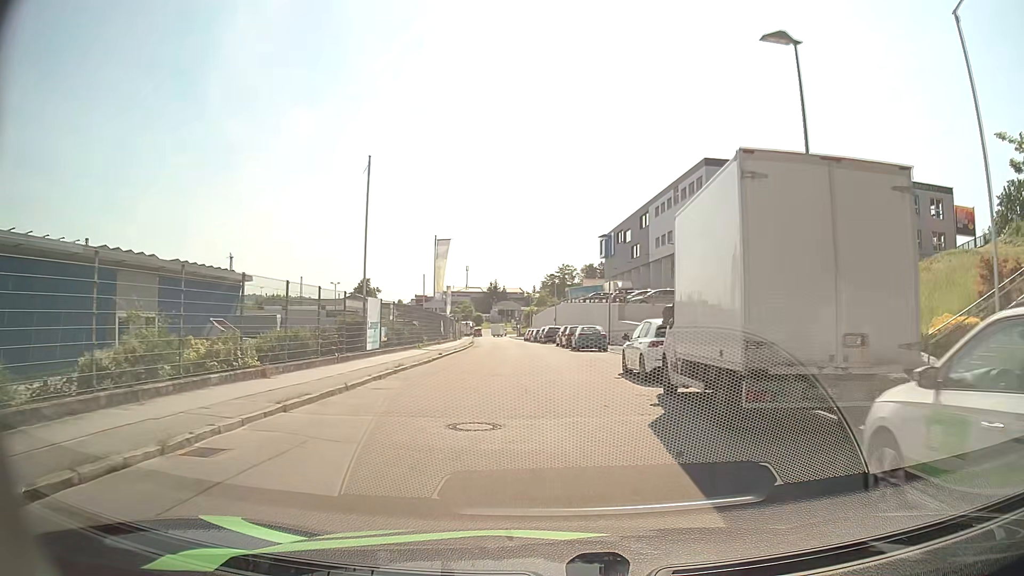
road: residential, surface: asphalt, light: Day
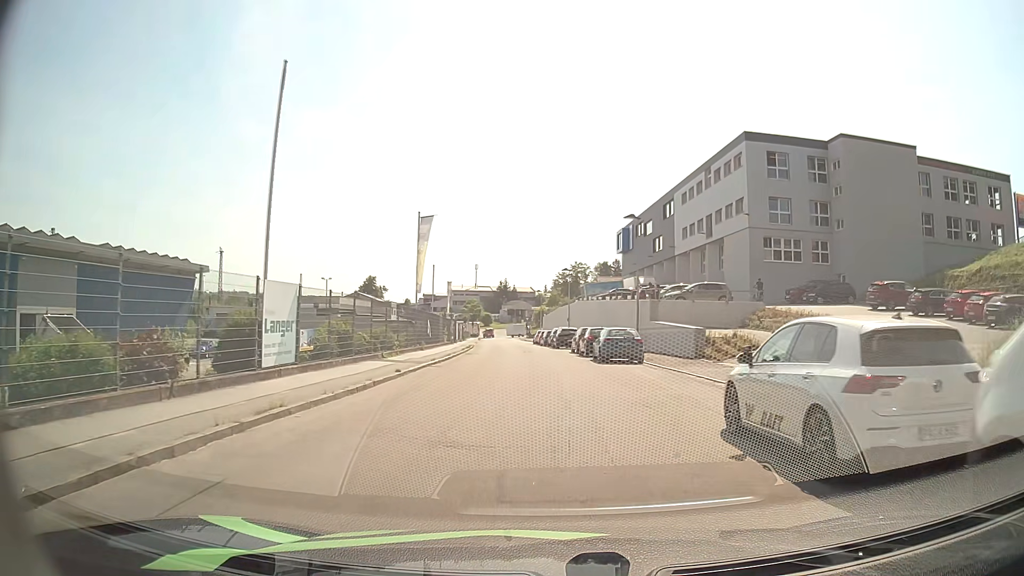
(-0.2, +9.8) m; -1°
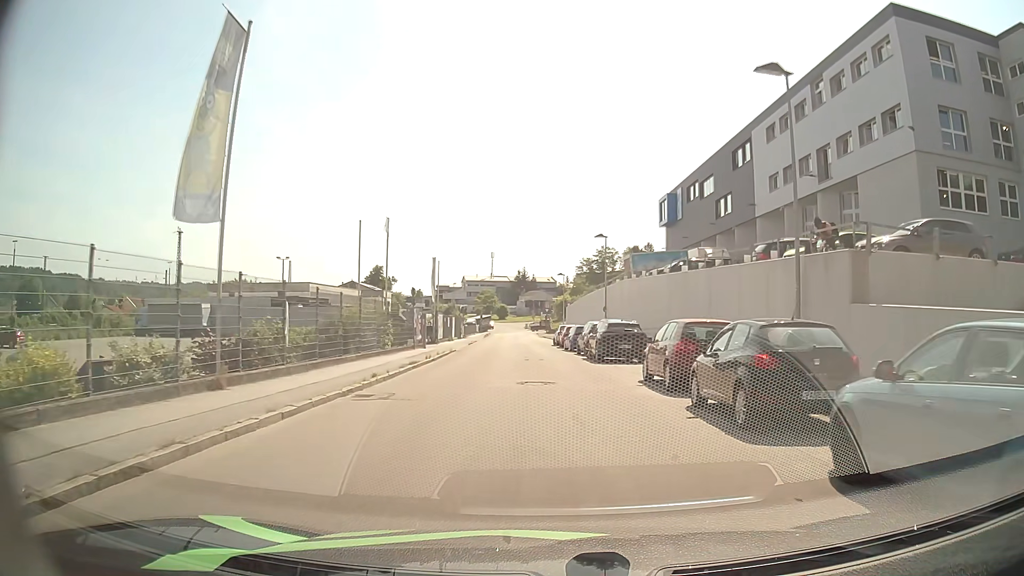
(-0.4, +23.8) m; -2°
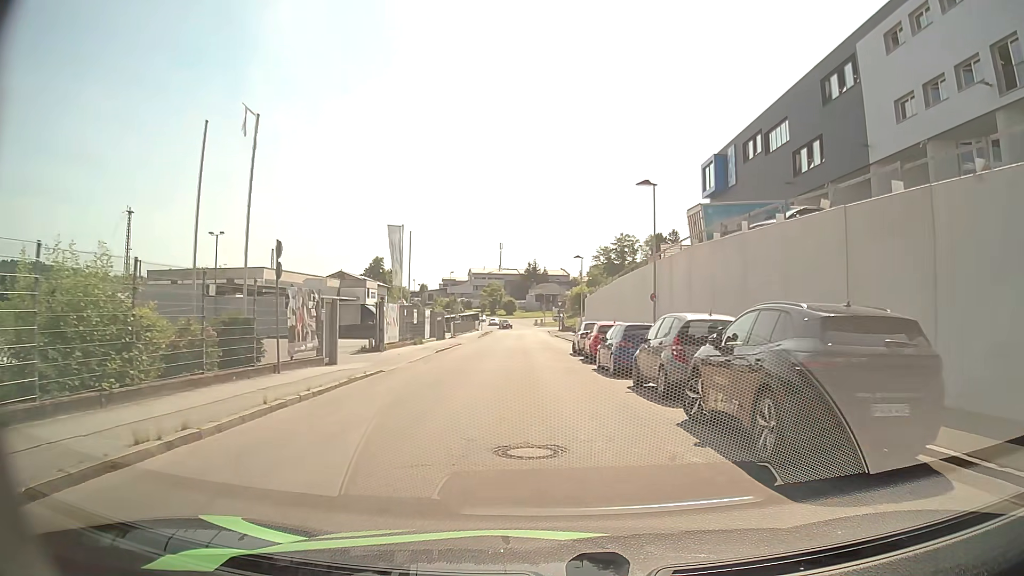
(0.0, +18.7) m; -1°
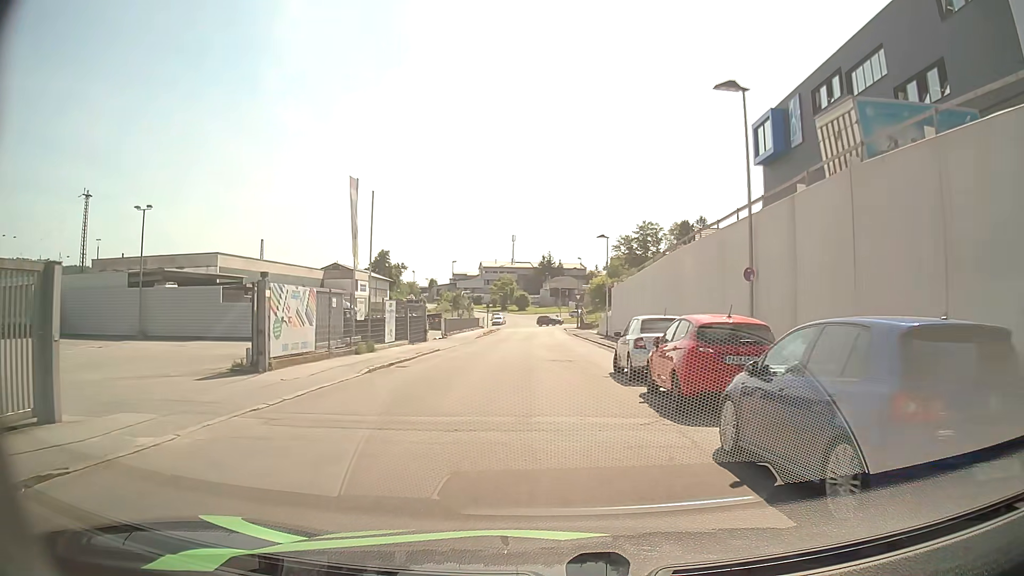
(-0.1, +13.8) m; -1°
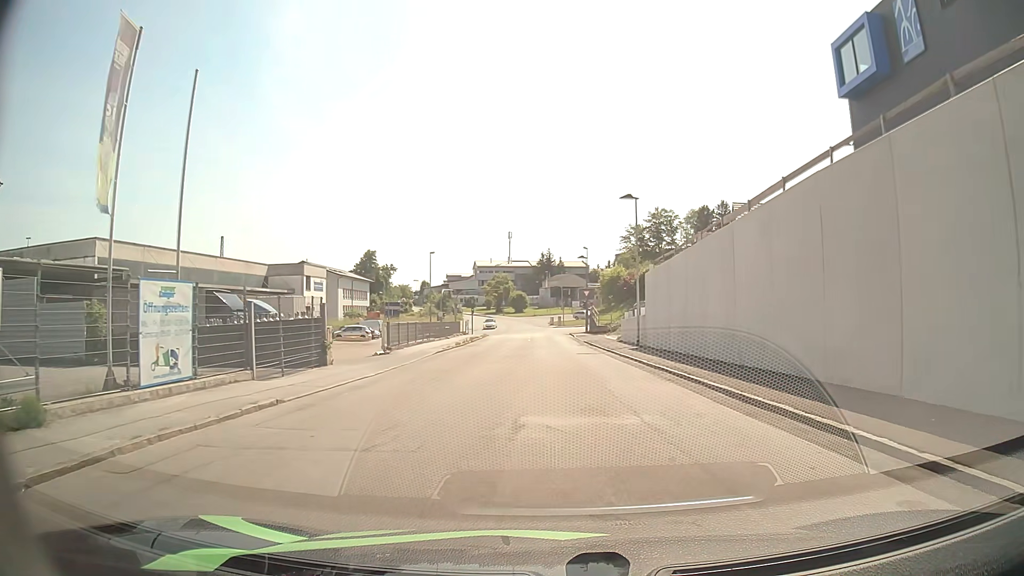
(-0.1, +18.4) m; 0°
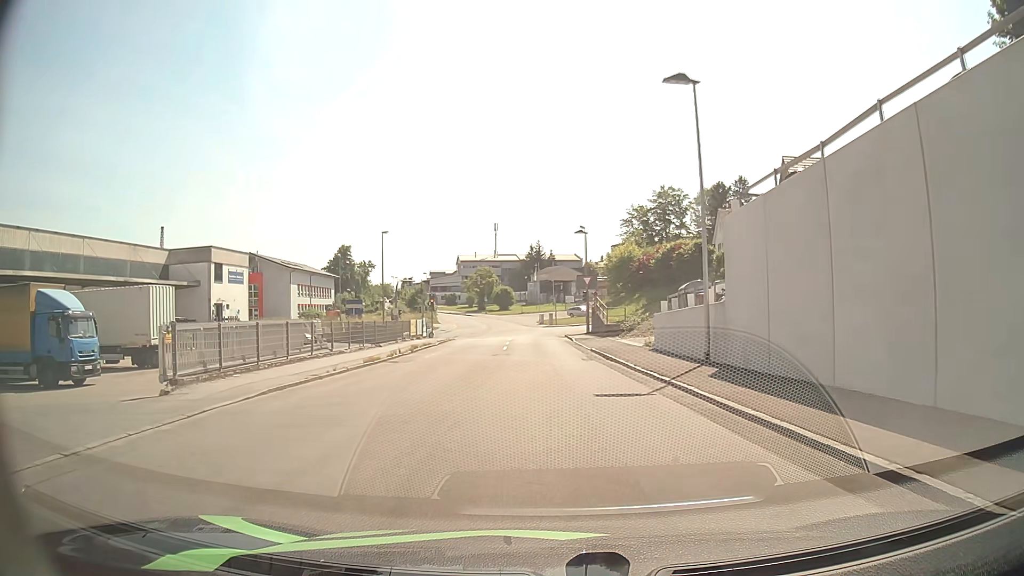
(+0.2, +18.3) m; 0°
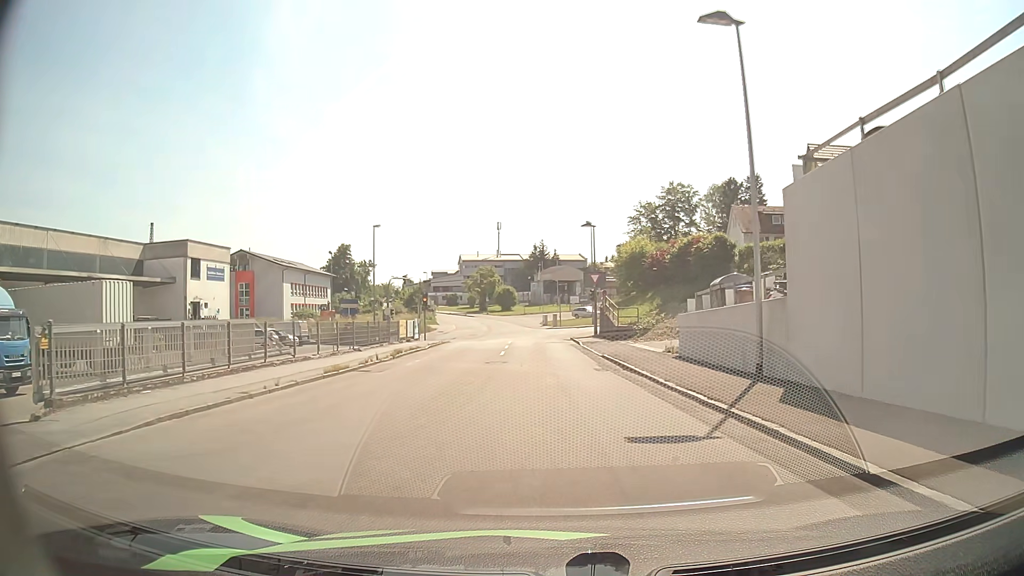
(0.0, +4.4) m; 0°
